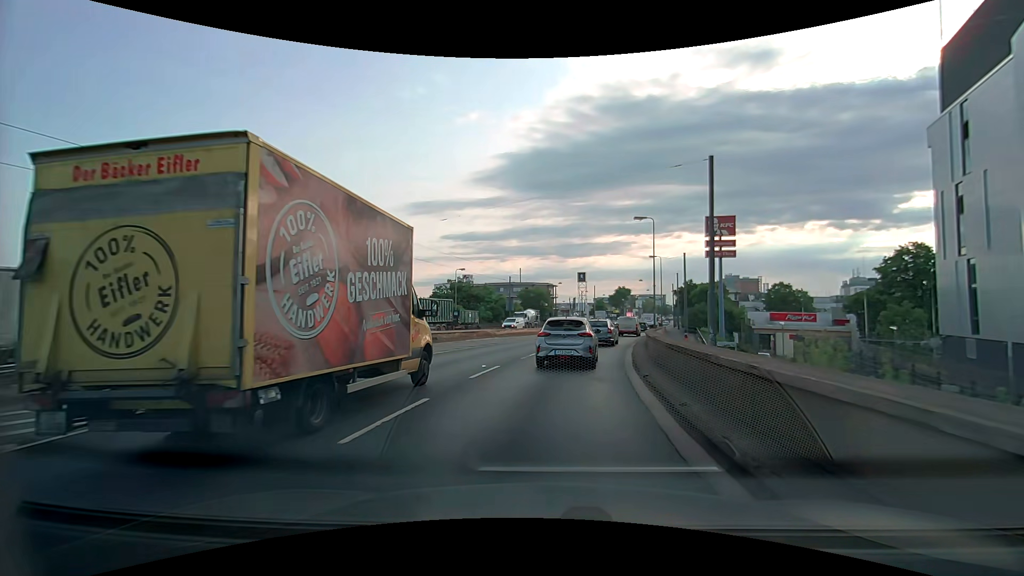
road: primary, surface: asphalt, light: Day
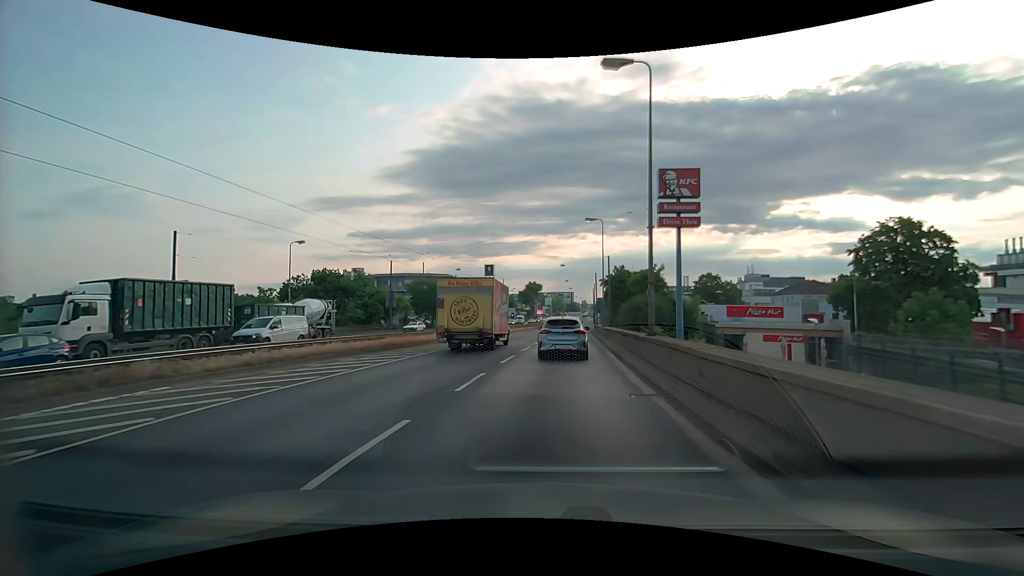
(+2.5, +25.2) m; +10°
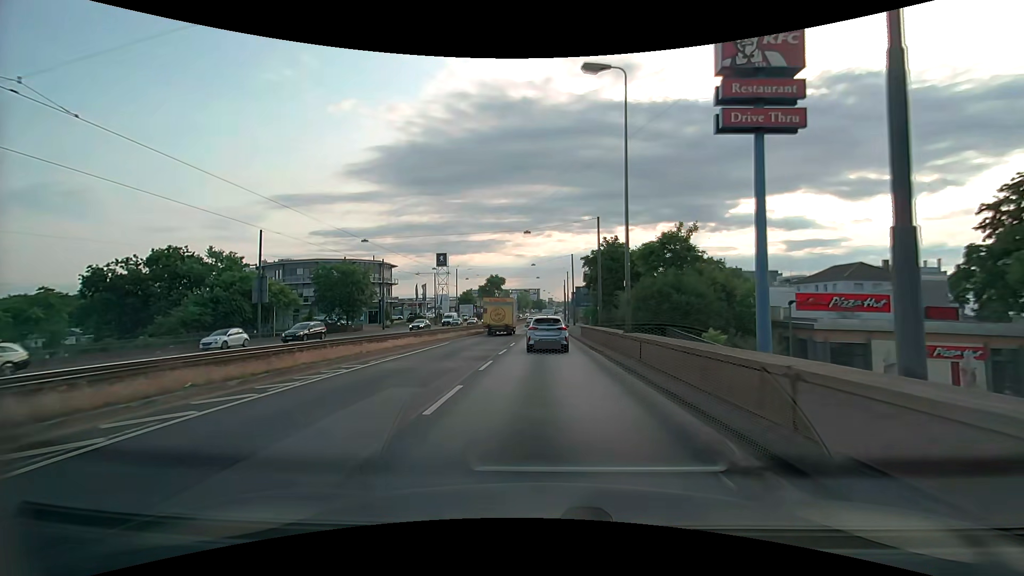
(+1.3, +26.7) m; +5°
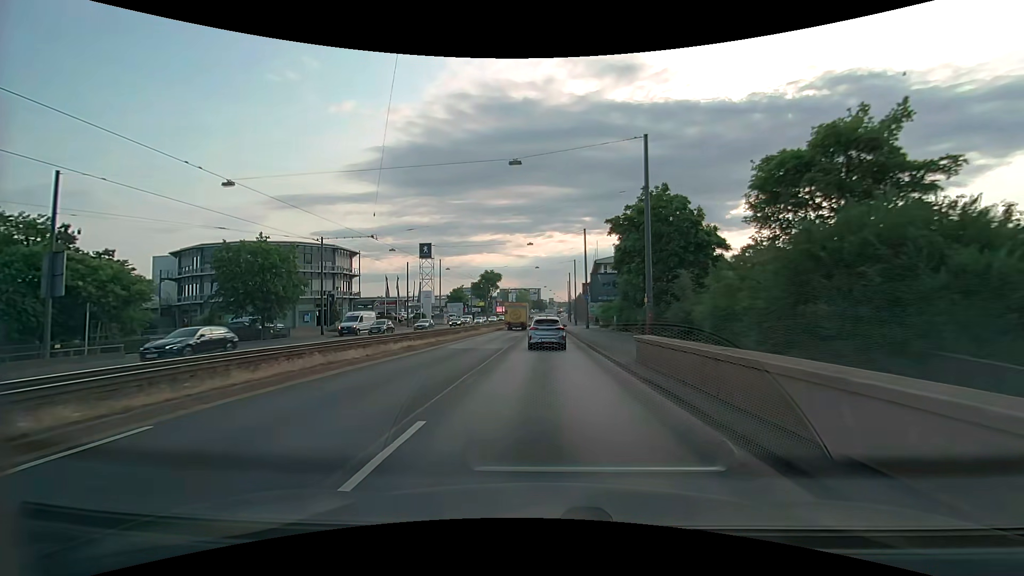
(-0.4, +21.4) m; -1°
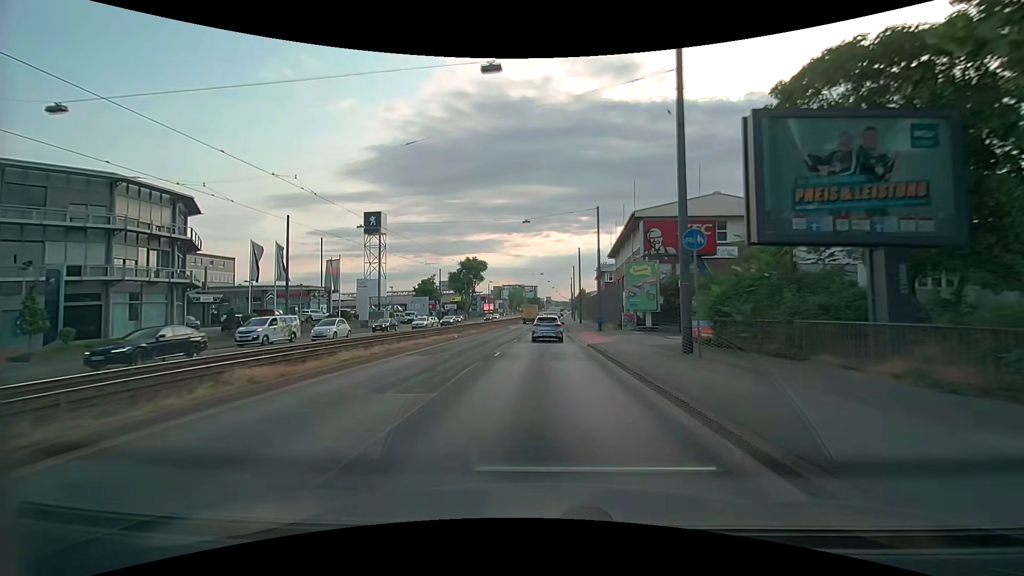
(+0.2, +37.6) m; 0°
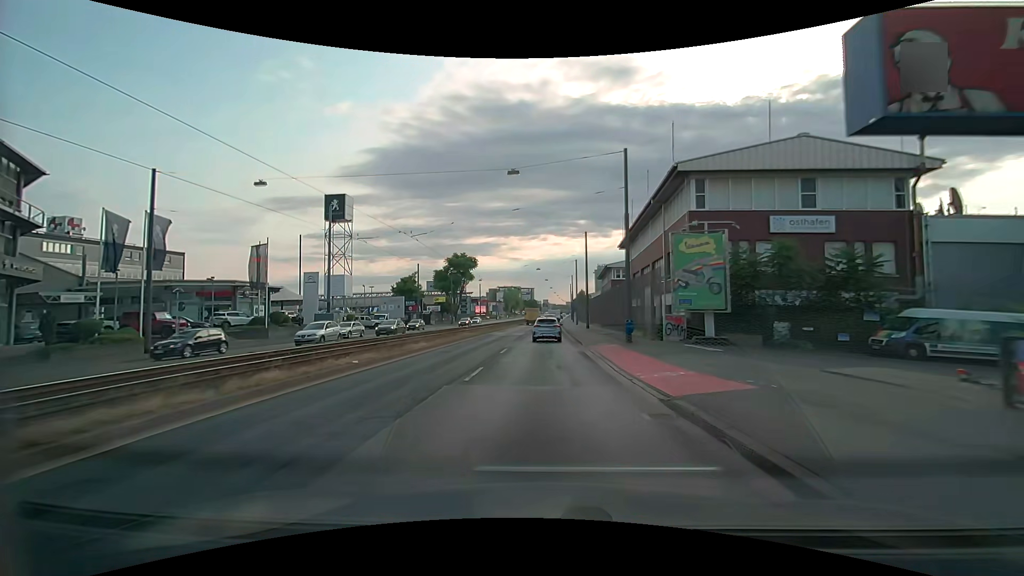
(+0.2, +15.3) m; +1°
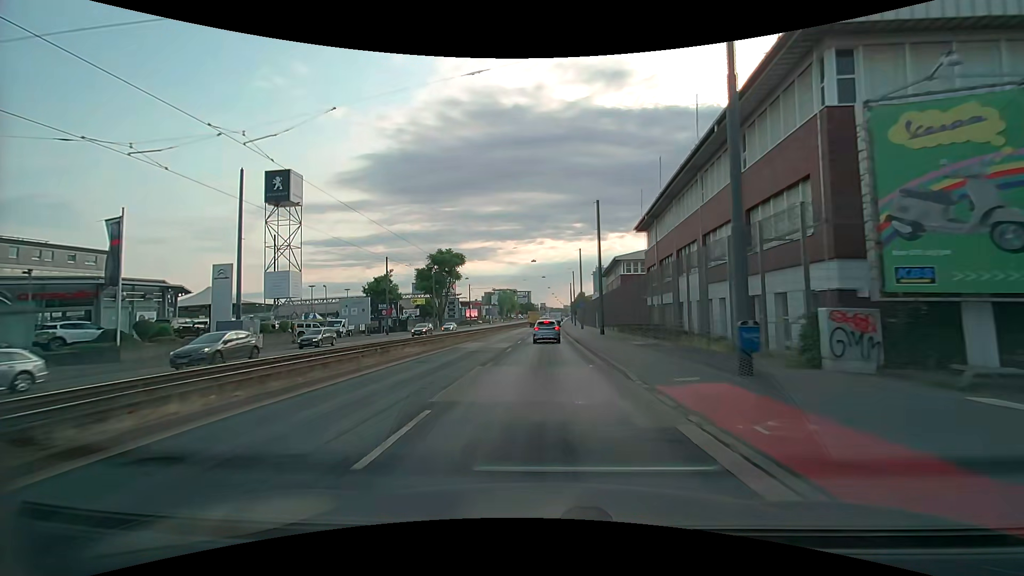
(0.0, +15.3) m; 0°
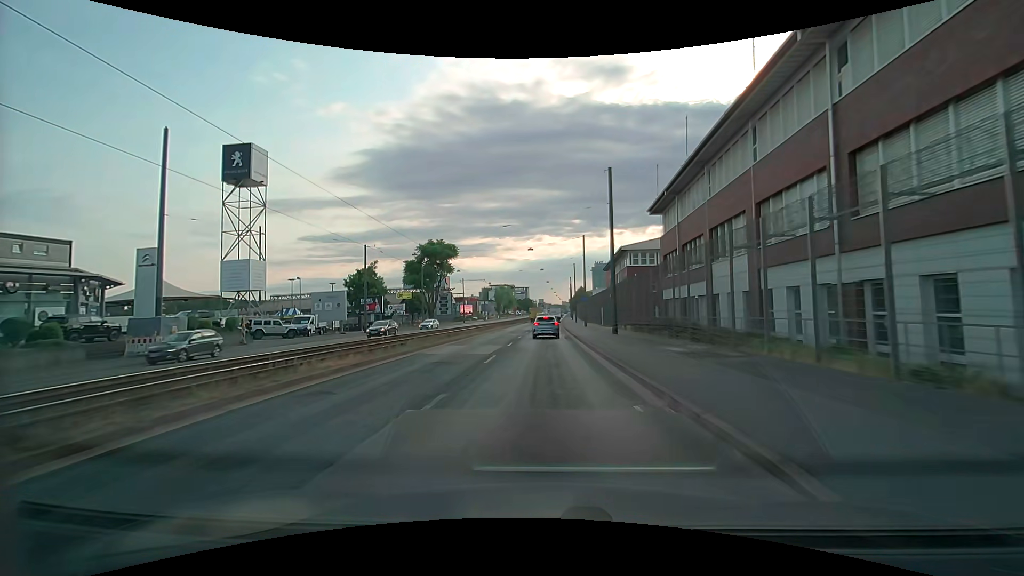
(0.0, +7.7) m; +1°
(0, +10) (0, +20) (0, +30) (0, +40) (0, +50) (0, +60) (0, +70) (+1, +80) (+1, +90) (+1, +100) m
